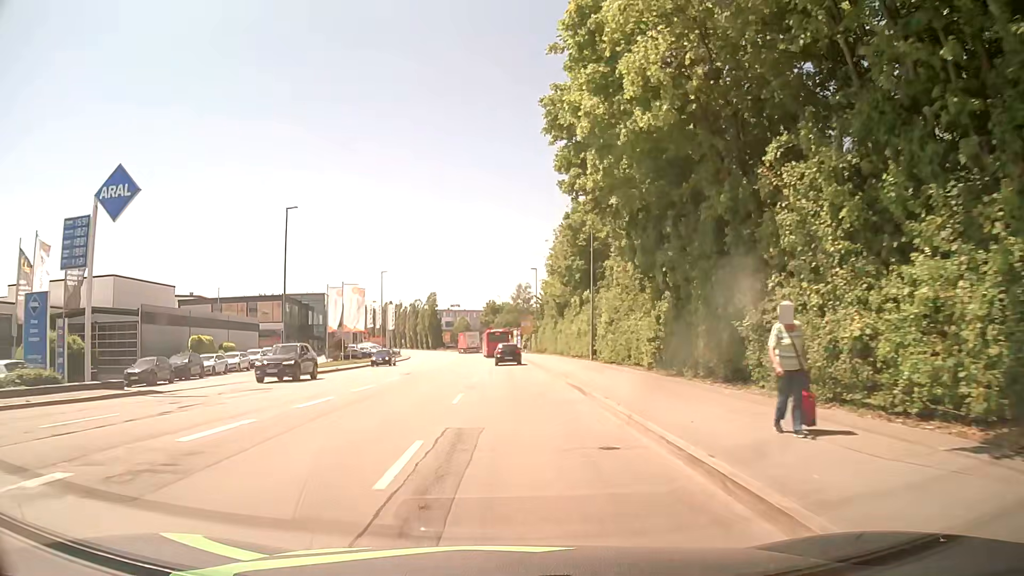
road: tertiary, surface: asphalt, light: Day
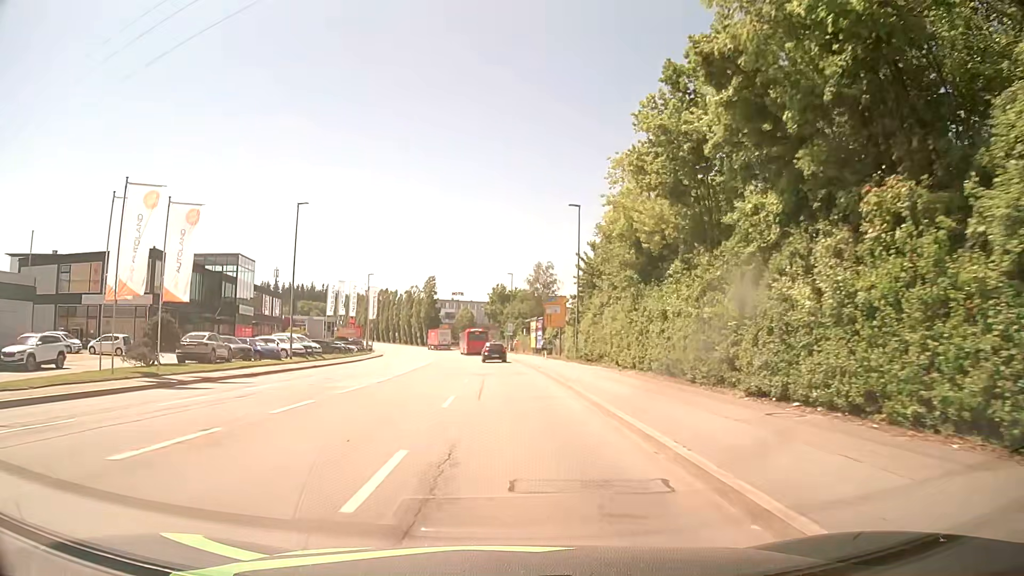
(+0.7, +37.5) m; -1°
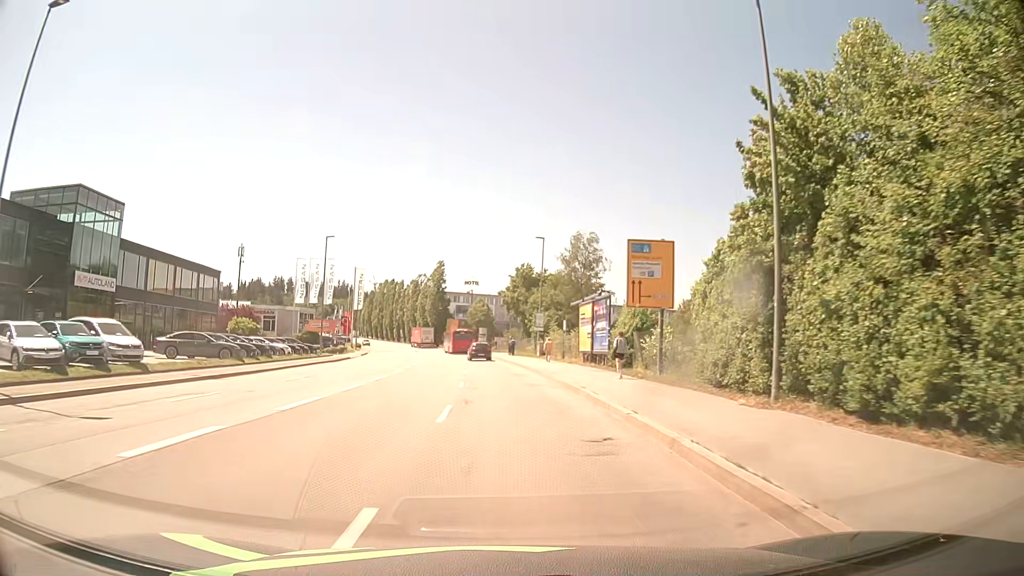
(0.0, +30.2) m; -1°
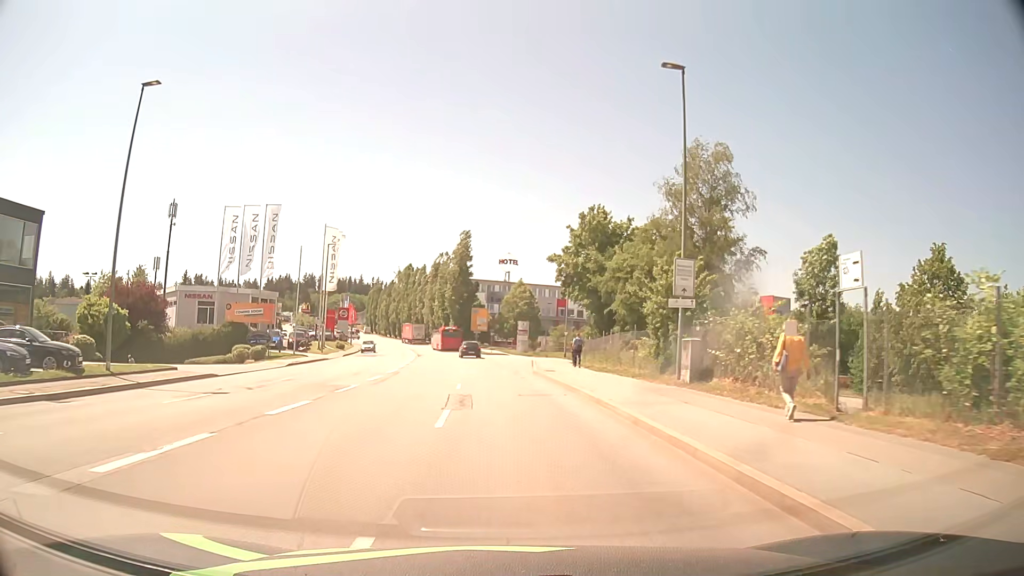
(-1.2, +36.9) m; -3°
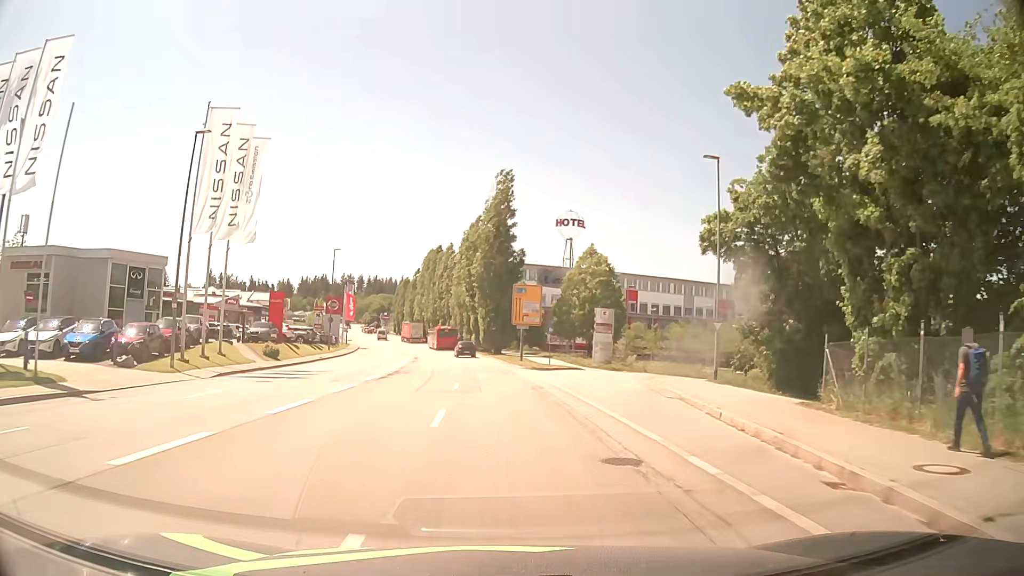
(-1.3, +36.6) m; -4°
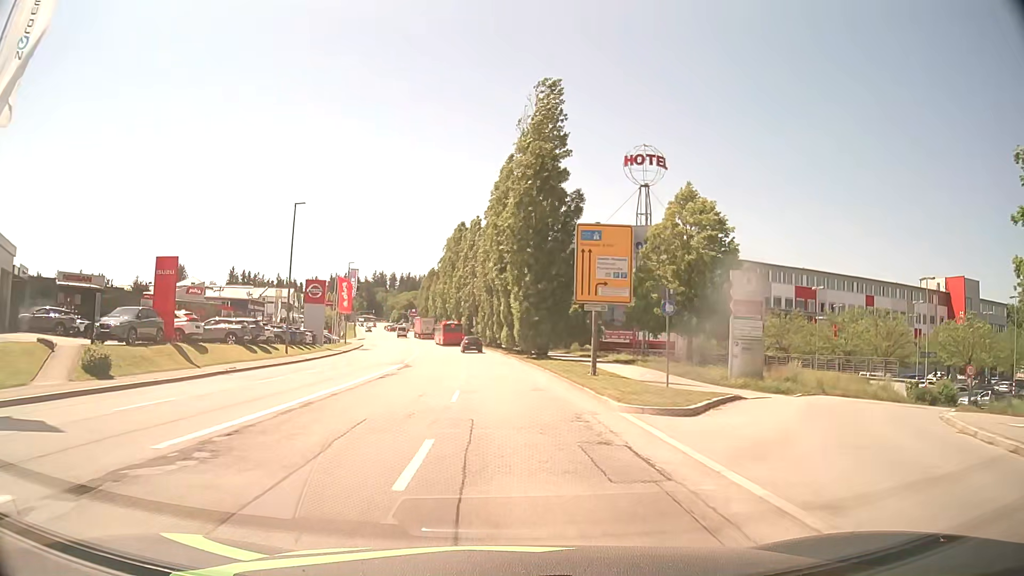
(-0.7, +23.3) m; -3°
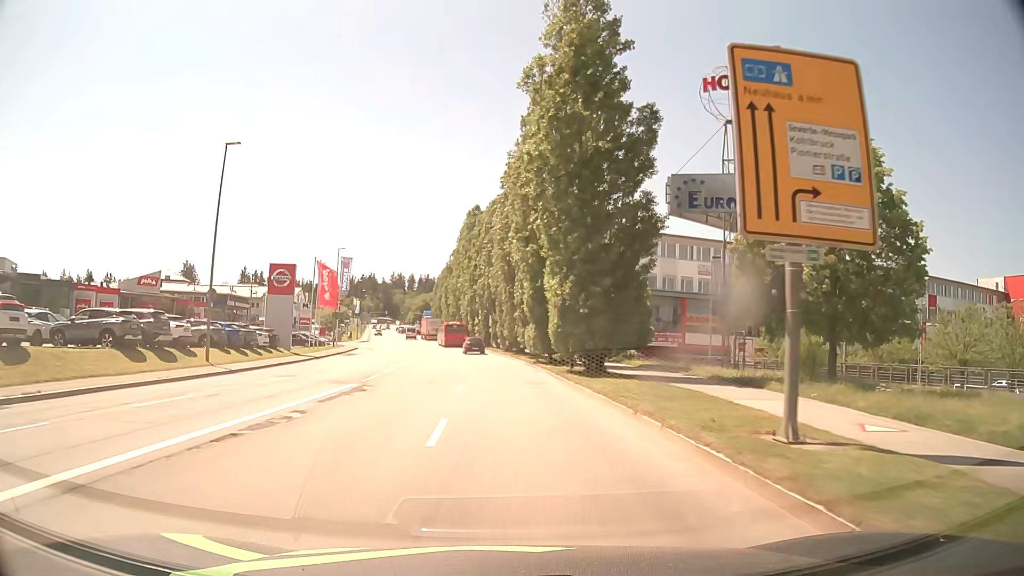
(-0.3, +15.3) m; -2°
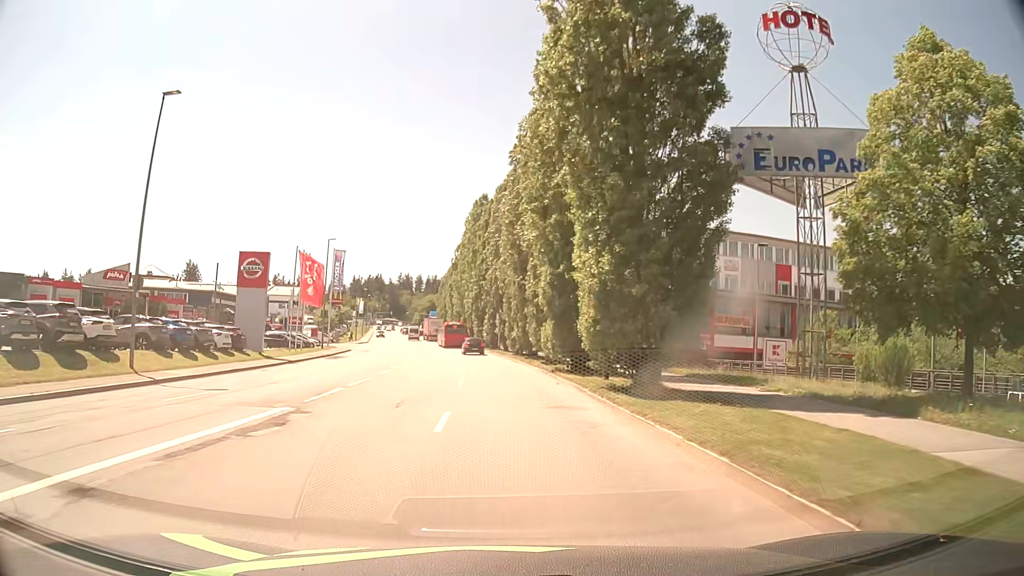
(0.0, +7.5) m; -1°
(0, +10) (0, +20) (-1, +30) (-1, +40) (-2, +50) (-3, +60) (-4, +70) (-6, +80) (-7, +90) (-9, +99) m
